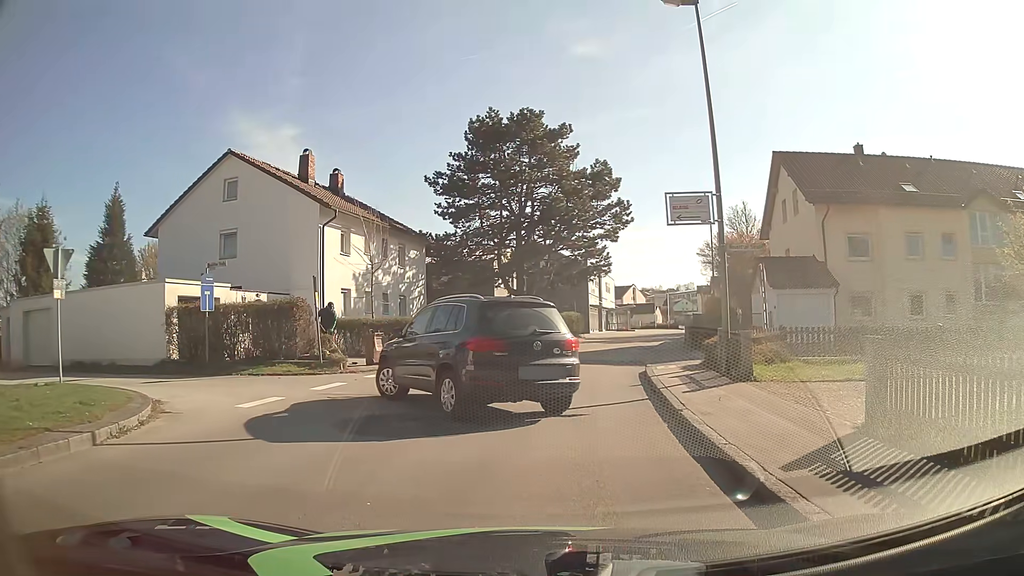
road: unclassified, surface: asphalt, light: Day
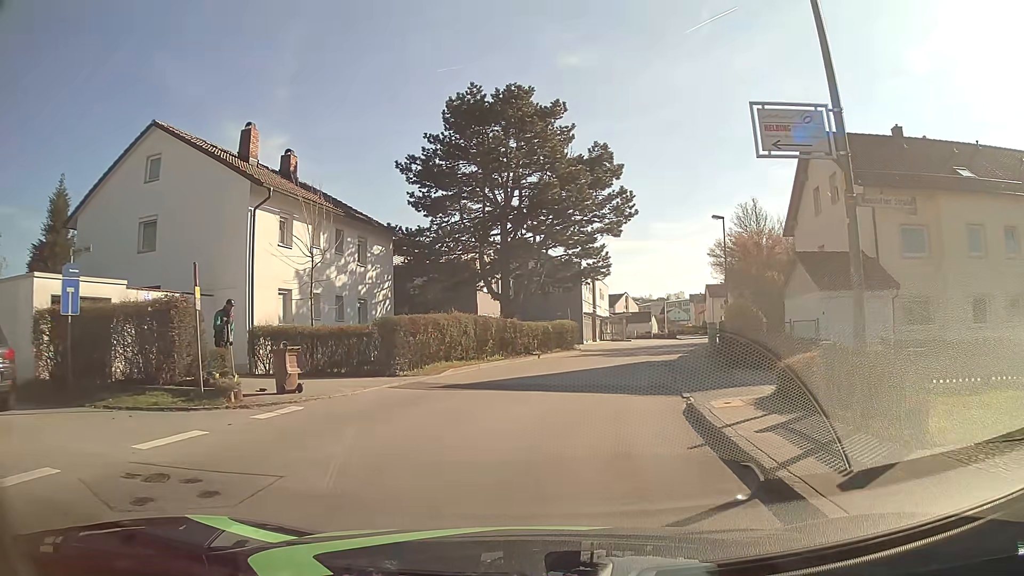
(+0.1, +6.7) m; +1°
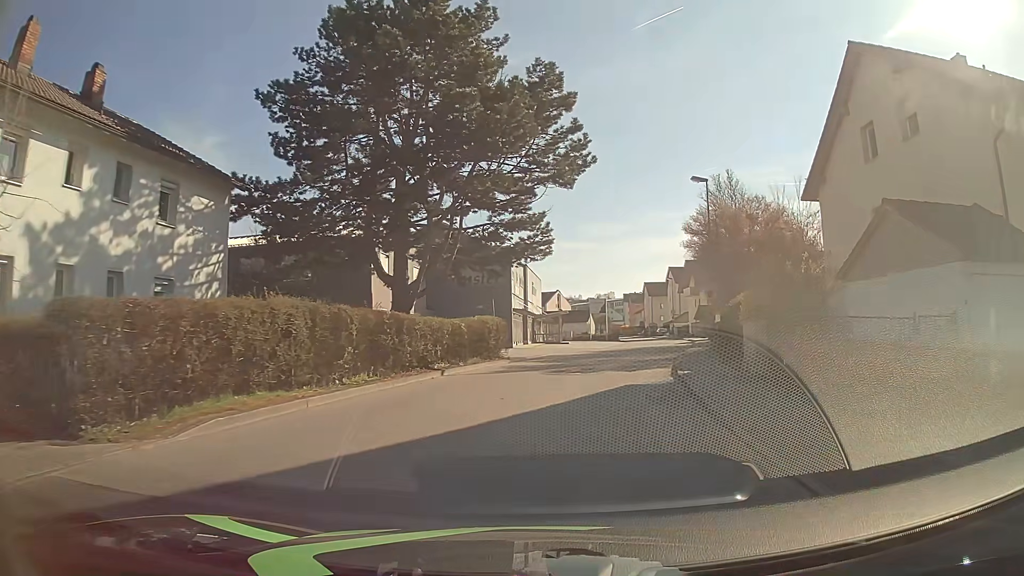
(+0.5, +12.3) m; +6°
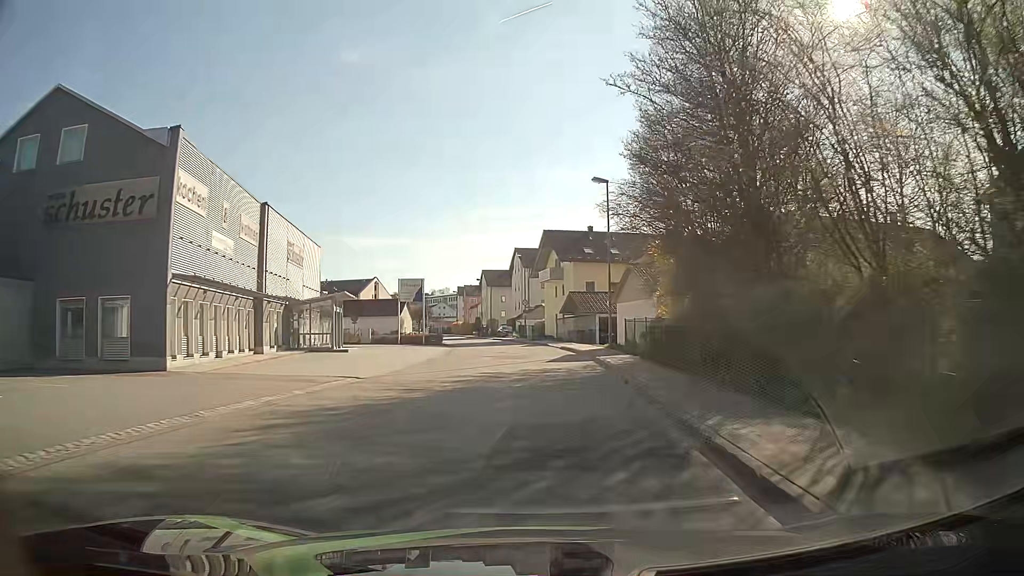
(+4.1, +29.7) m; +13°
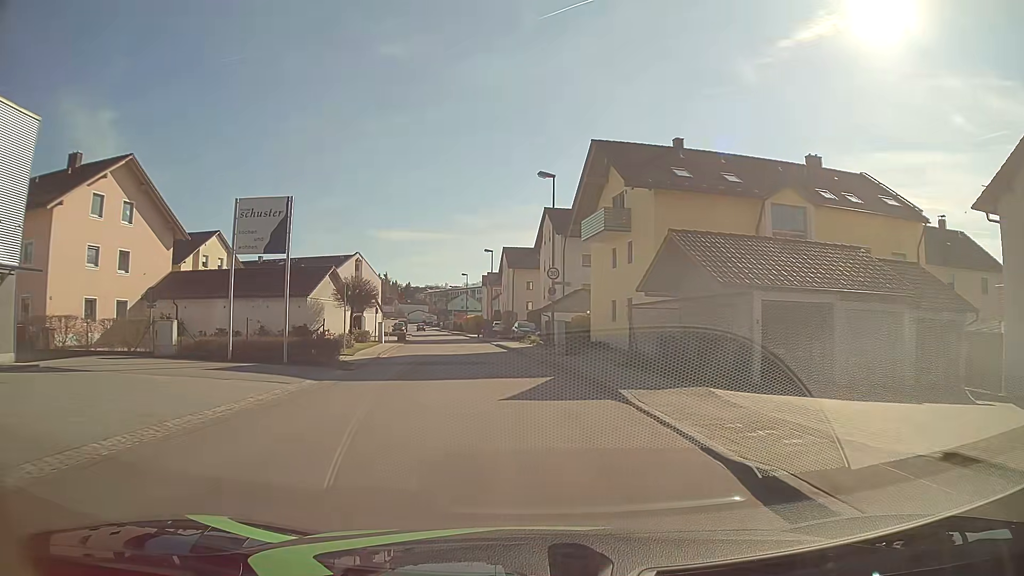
(+0.4, +33.5) m; -2°
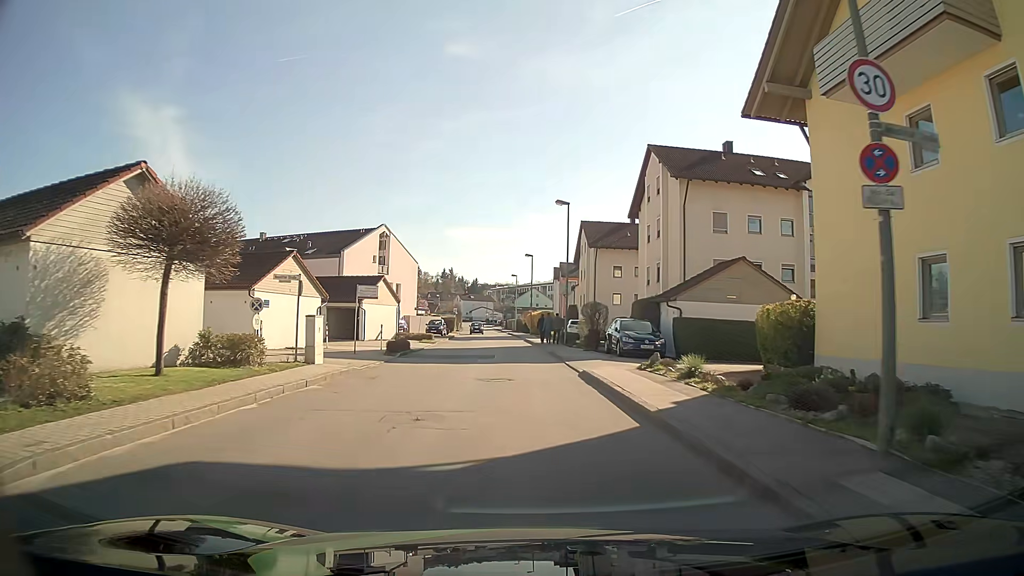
(-1.6, +24.6) m; -6°
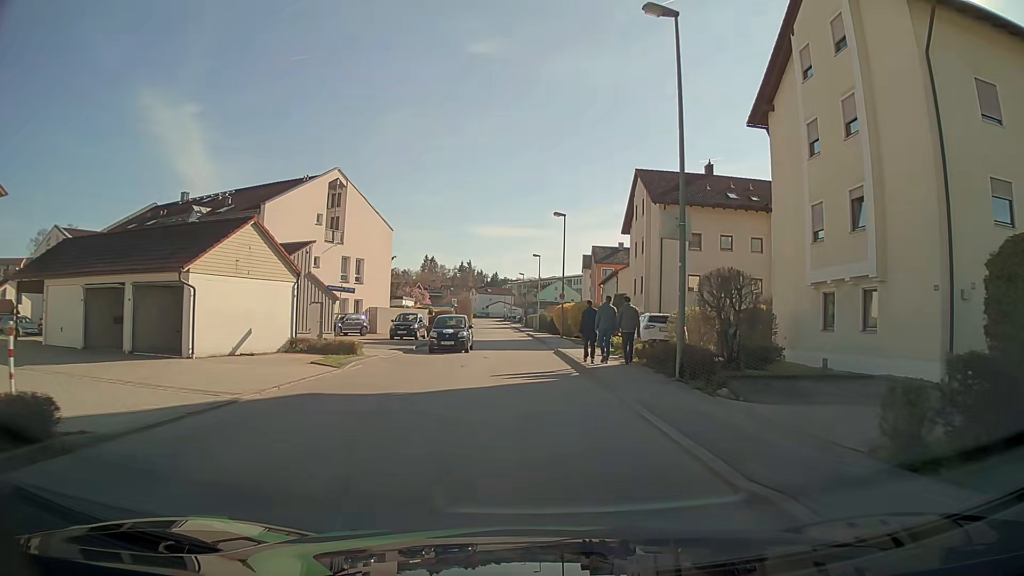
(-0.6, +24.4) m; -2°
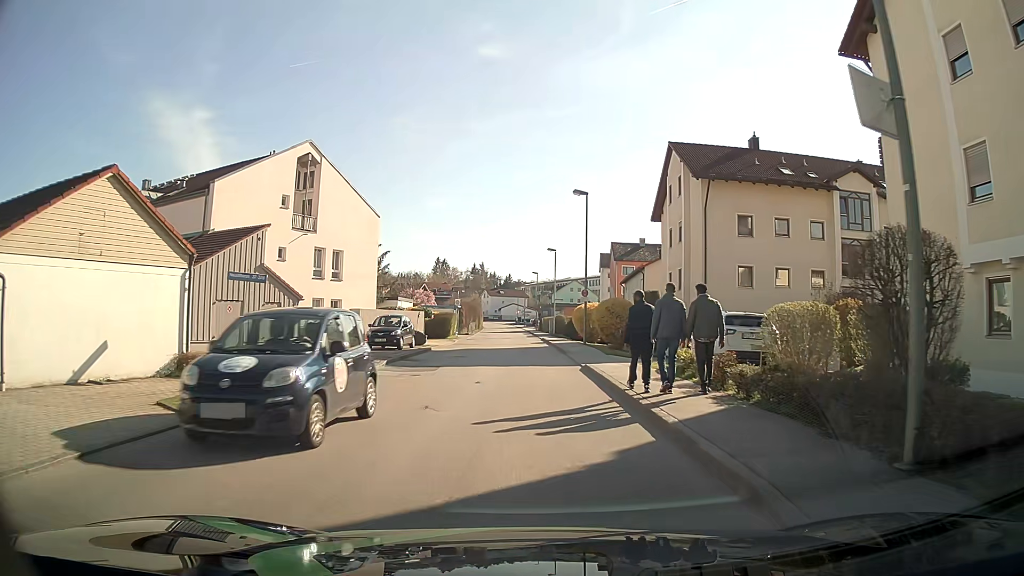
(0.0, +8.5) m; -1°
(0, +10) (-1, +20) (-1, +30) (-1, +40) (-1, +50) (-1, +60) (-1, +70) (-2, +80) (-2, +90) (-3, +100) m
